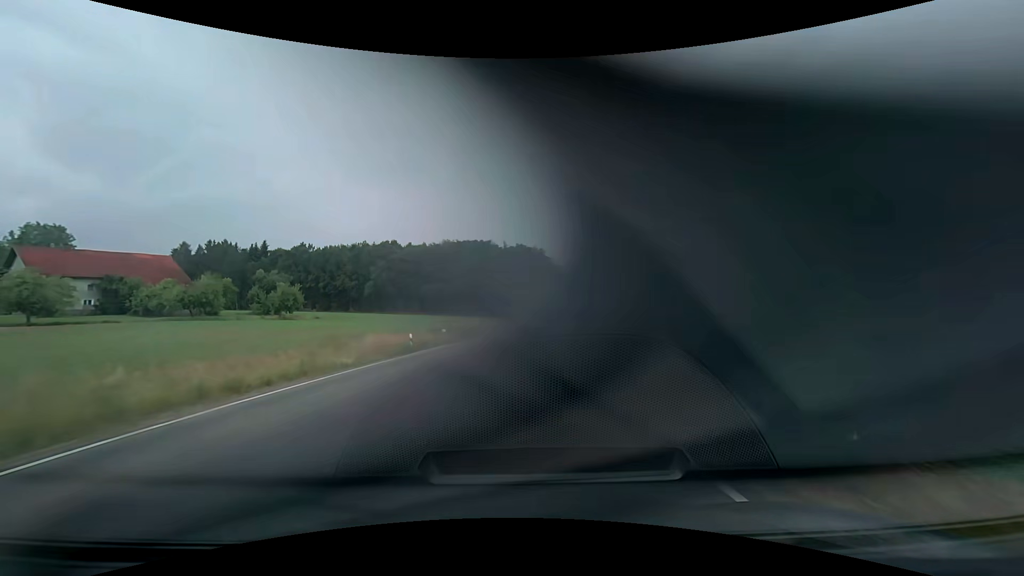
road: secondary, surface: asphalt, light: Day
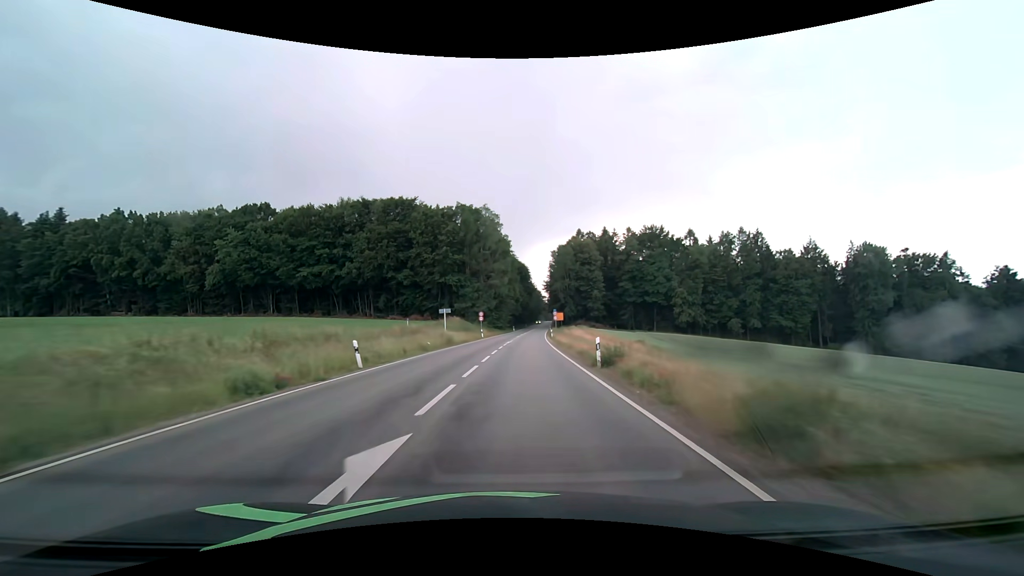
(+2.8, +61.1) m; +6°
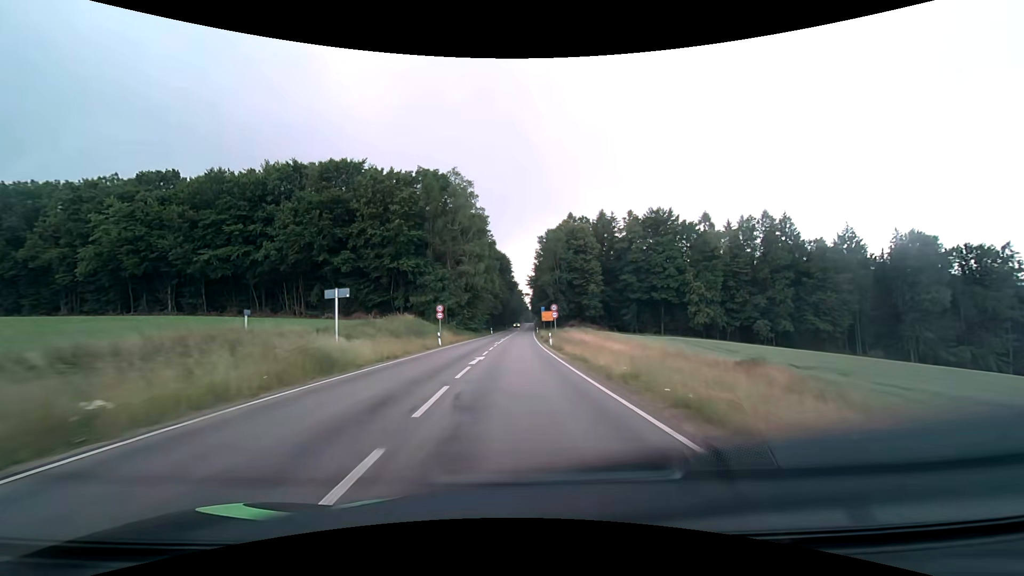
(+0.5, +24.0) m; +2°
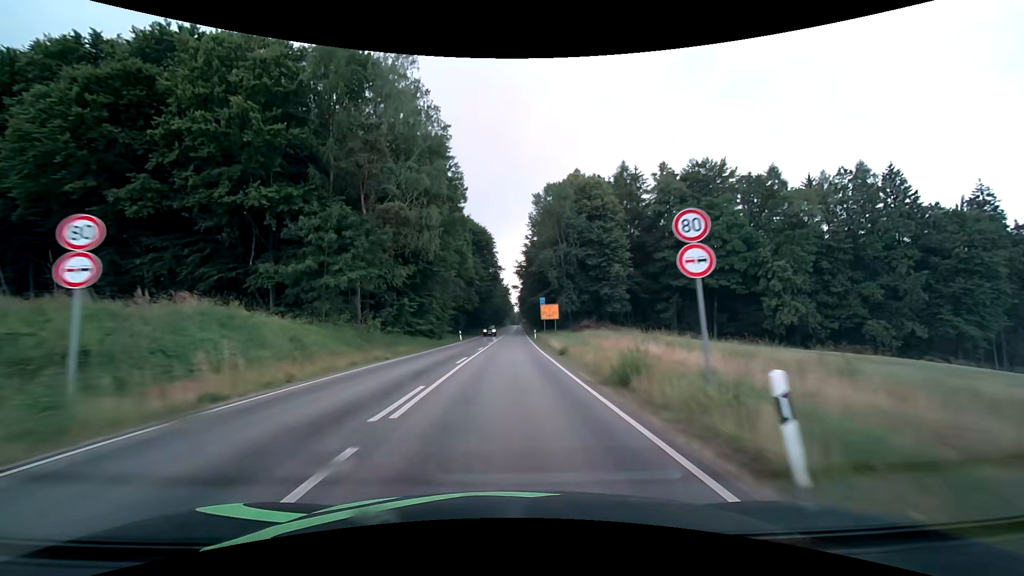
(+0.7, +36.0) m; +2°
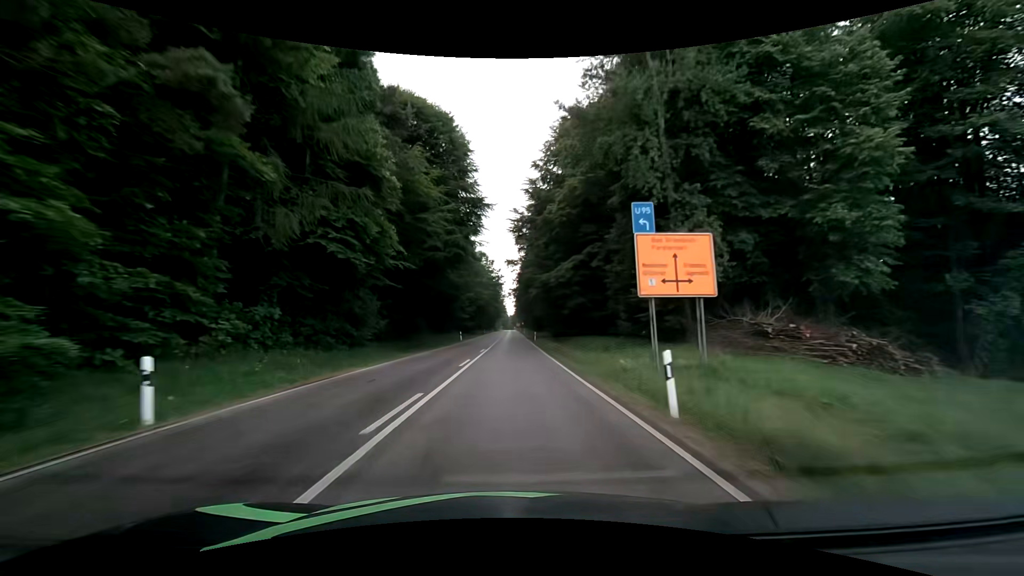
(+0.3, +49.1) m; +1°
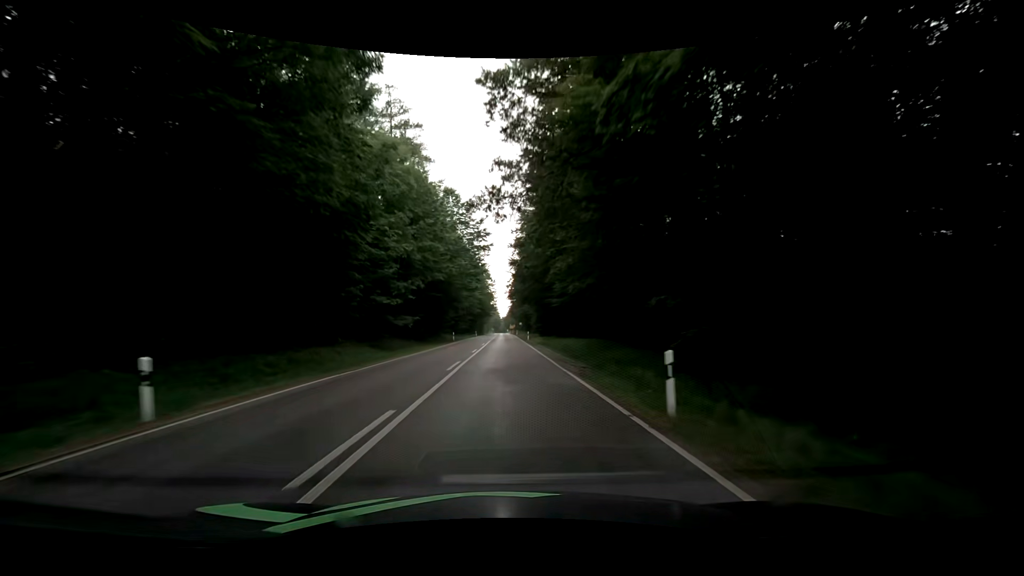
(+0.1, +50.2) m; 0°
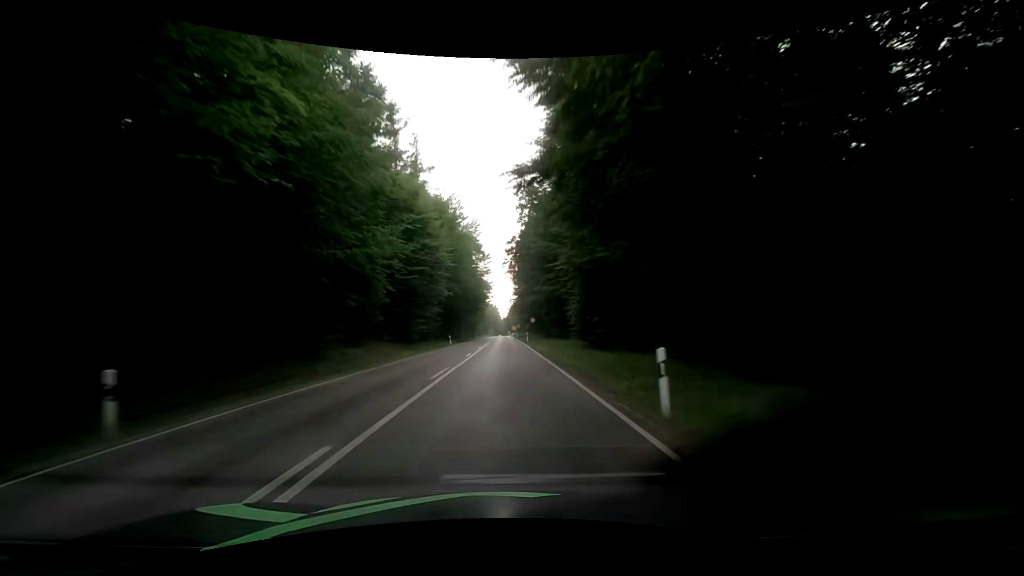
(+0.5, +50.4) m; +1°
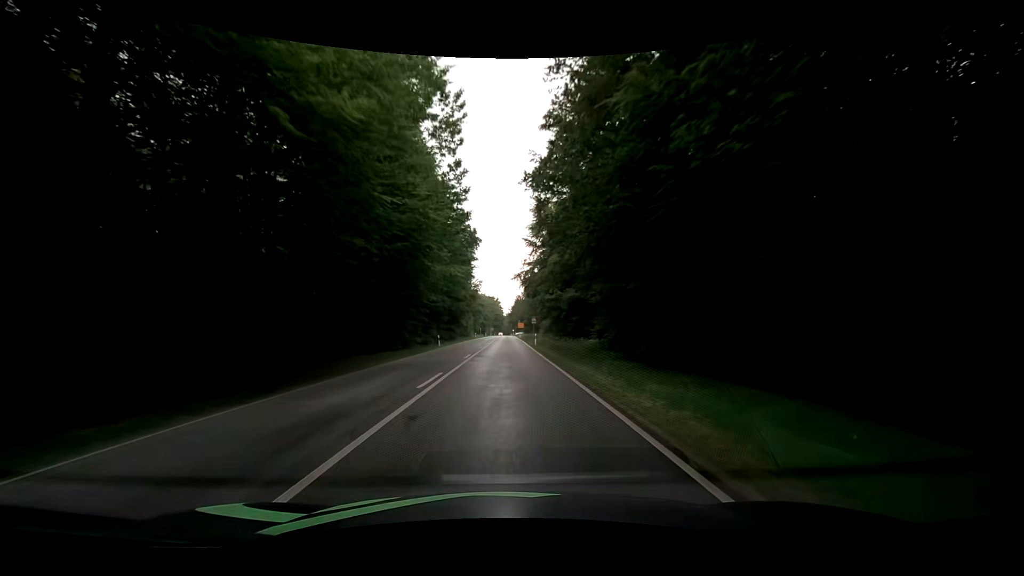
(-0.7, +62.0) m; -1°
(0, +10) (0, +20) (0, +30) (0, +40) (0, +50) (0, +60) (0, +70) (0, +80) (0, +90) (0, +100) m
